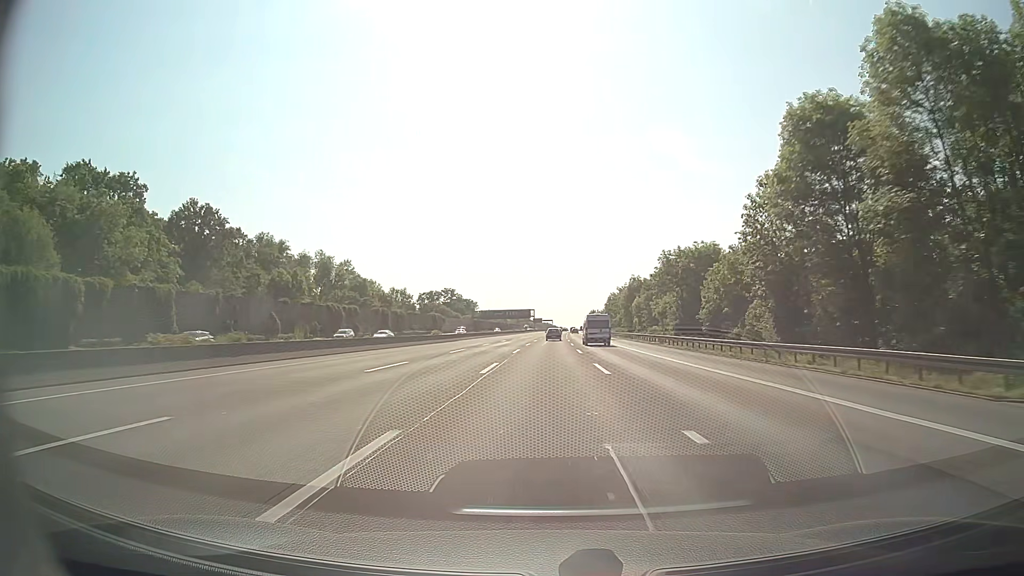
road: motorway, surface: asphalt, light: Day
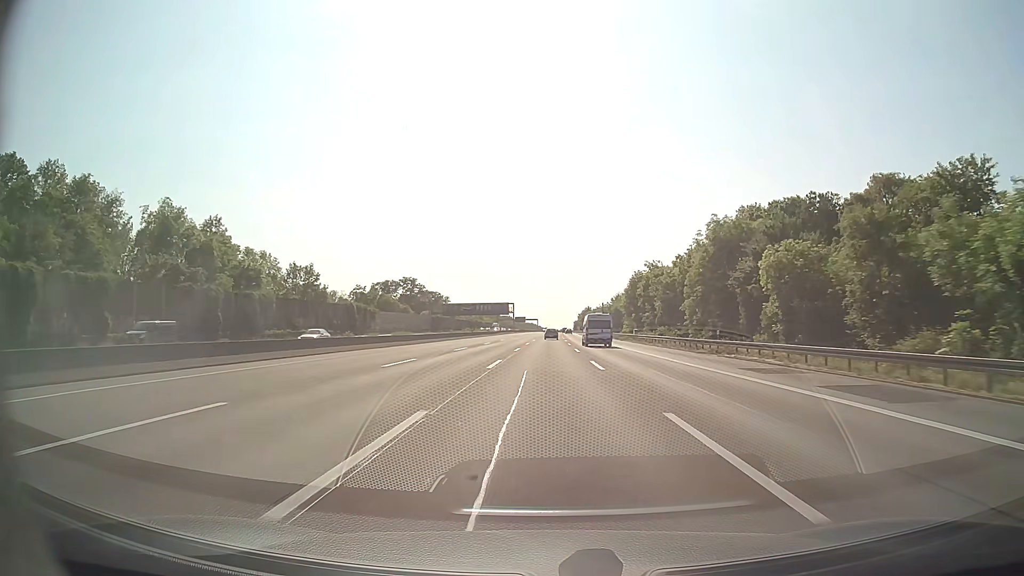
(+0.8, +69.6) m; +1°
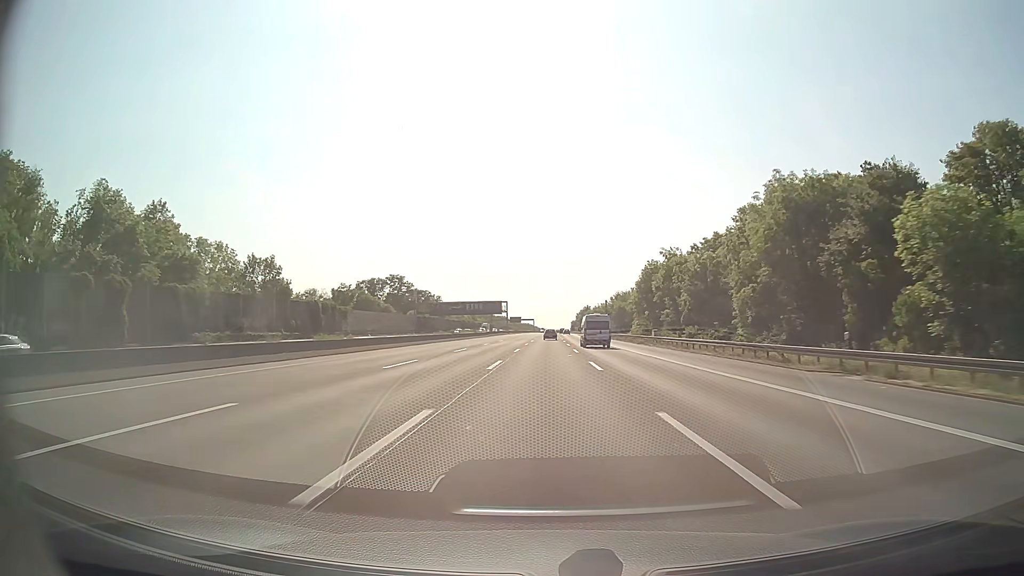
(+0.1, +17.4) m; 0°
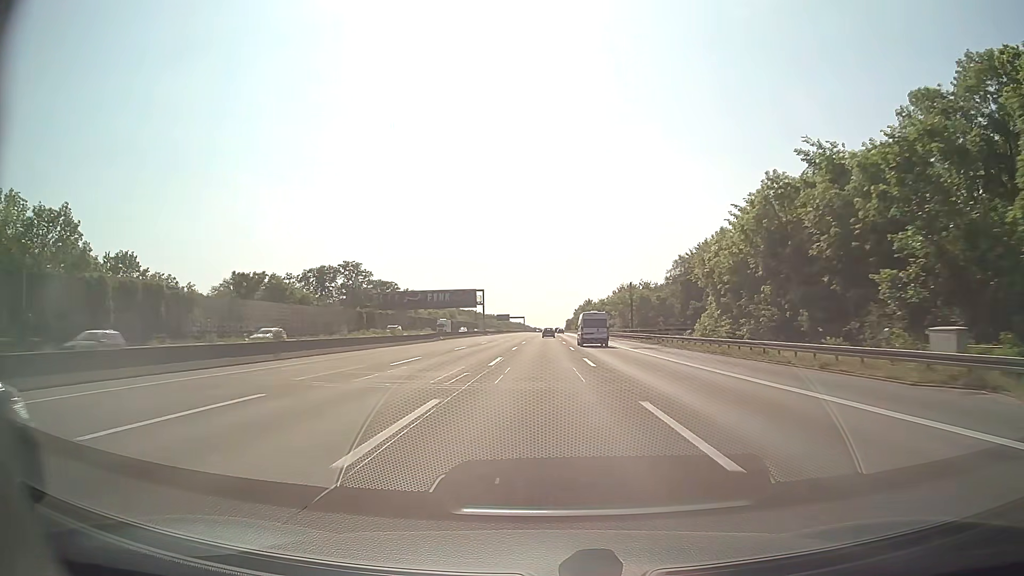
(+0.3, +52.2) m; +1°
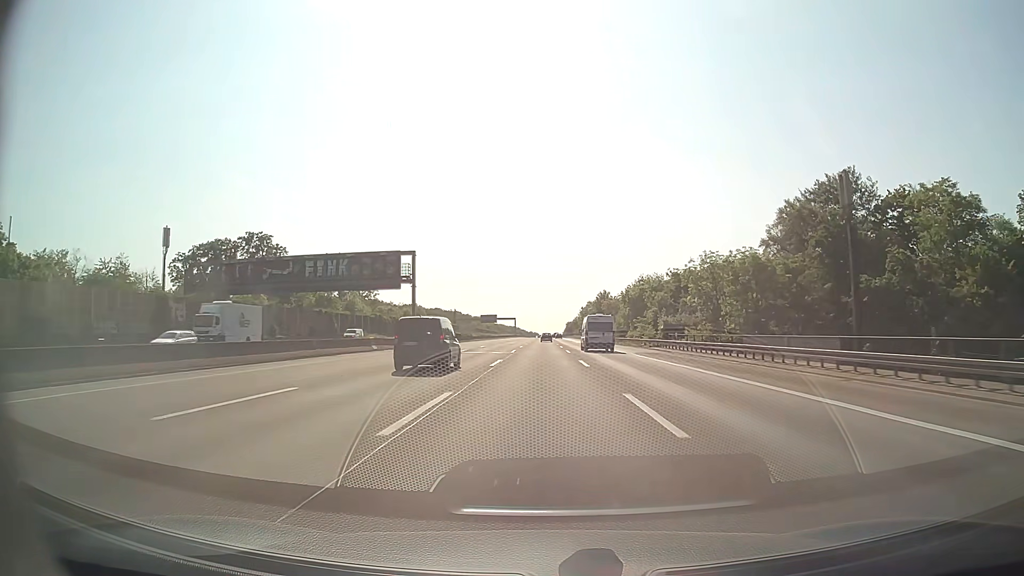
(+0.1, +69.6) m; 0°
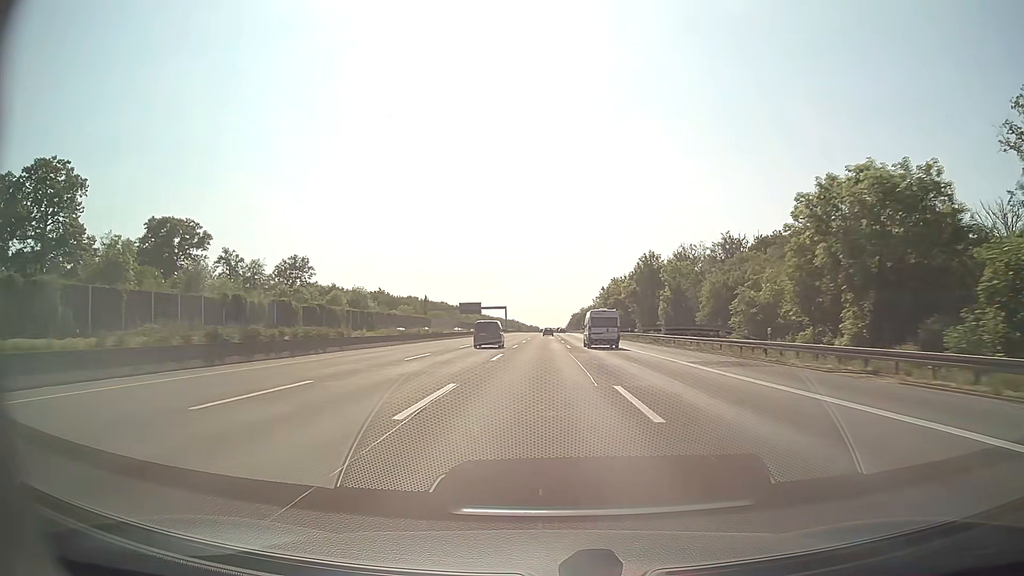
(0.0, +69.6) m; 0°
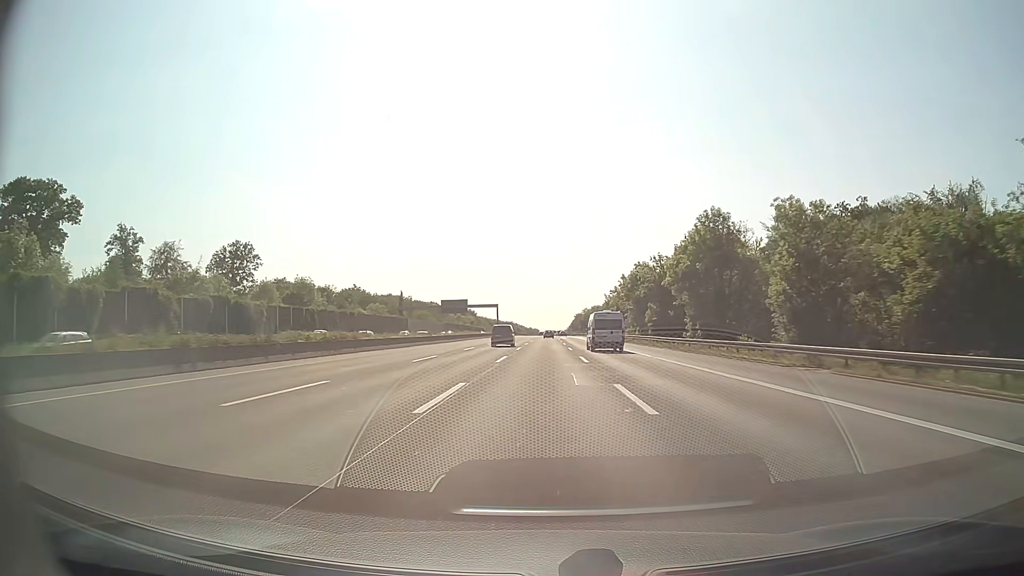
(0.0, +34.8) m; 0°
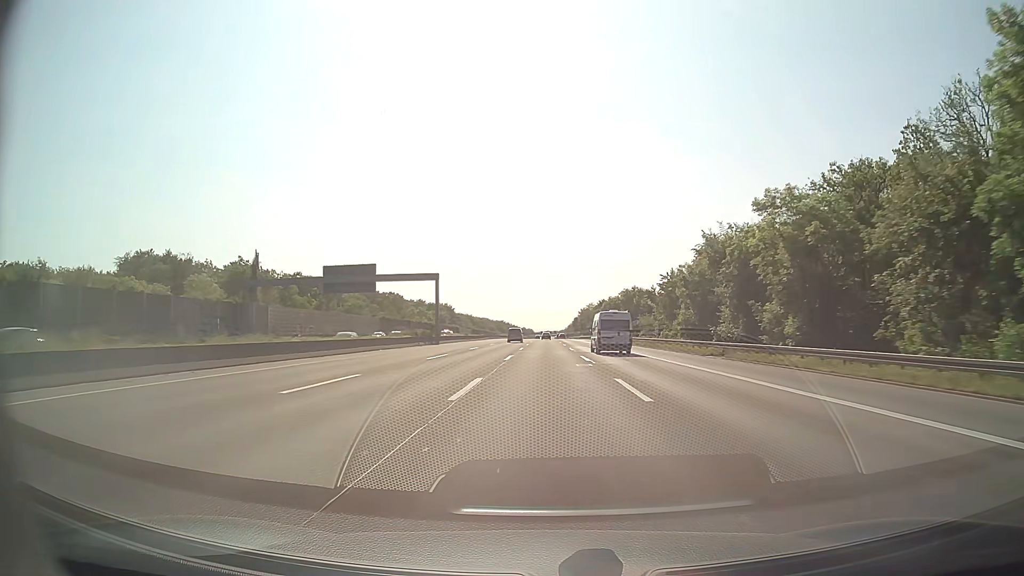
(+0.1, +87.1) m; 0°
(0, +10) (0, +20) (0, +30) (0, +40) (0, +50) (0, +60) (0, +70) (0, +80) (0, +90) (0, +100) m
